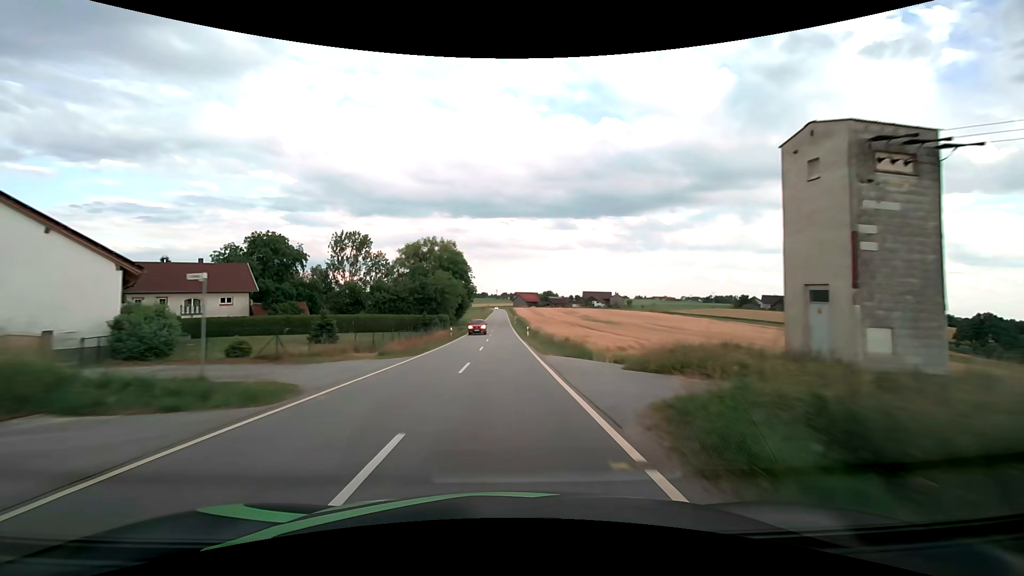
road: tertiary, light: Day
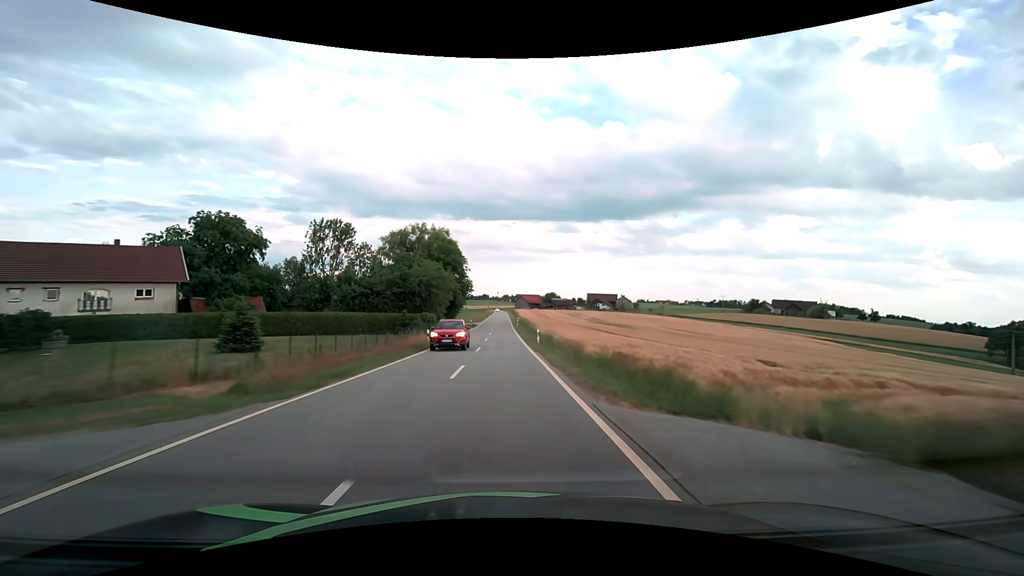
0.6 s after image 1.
(0.0, +14.1) m; 0°
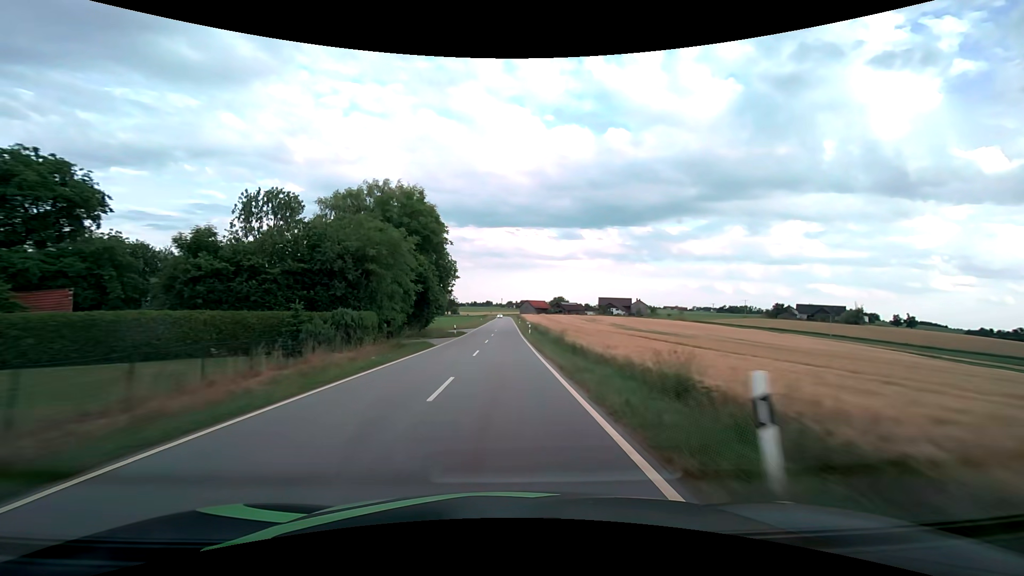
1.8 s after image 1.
(-0.1, +28.2) m; 0°
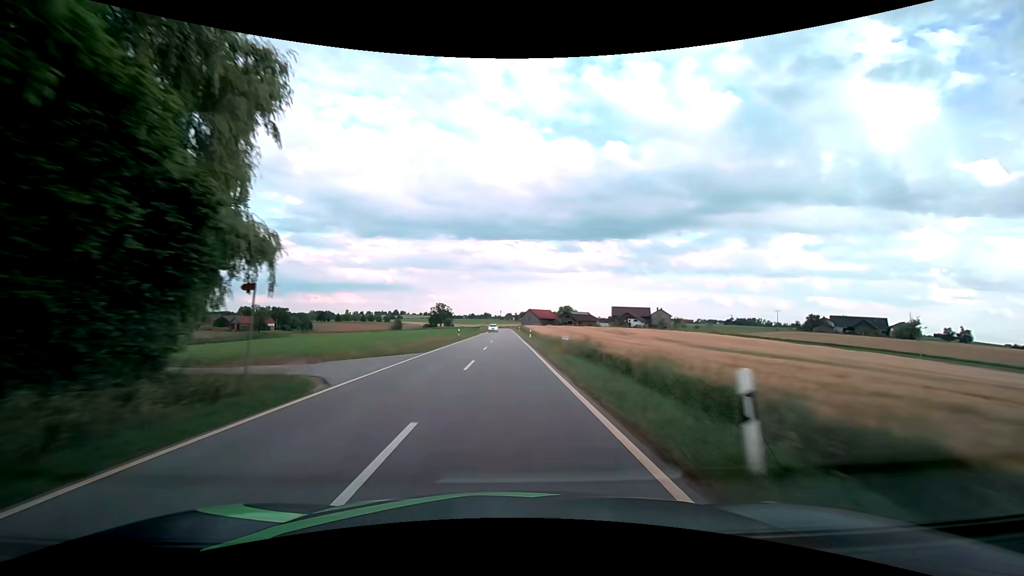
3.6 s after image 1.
(-0.2, +42.2) m; 0°
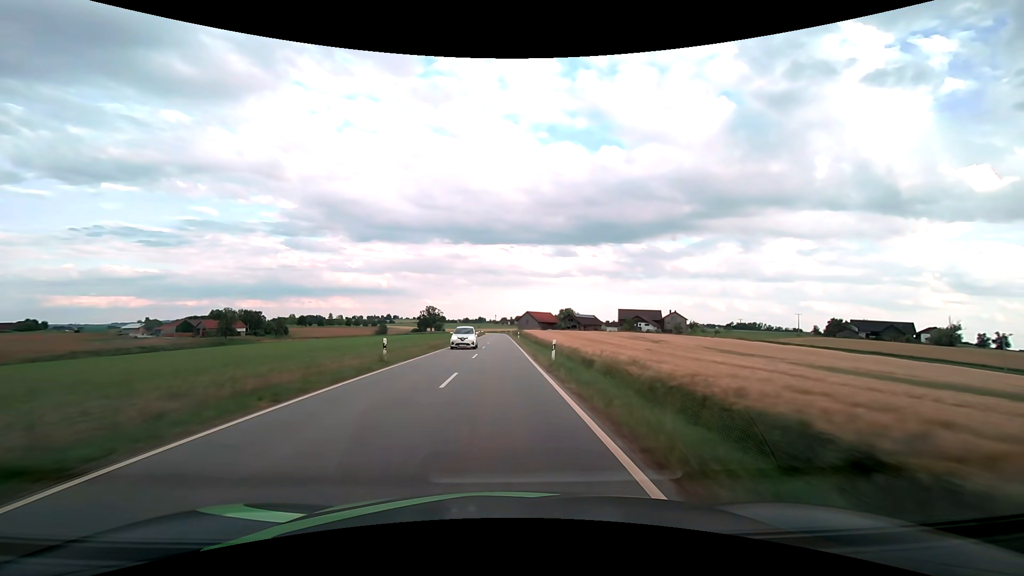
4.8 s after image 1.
(0.0, +28.1) m; 0°
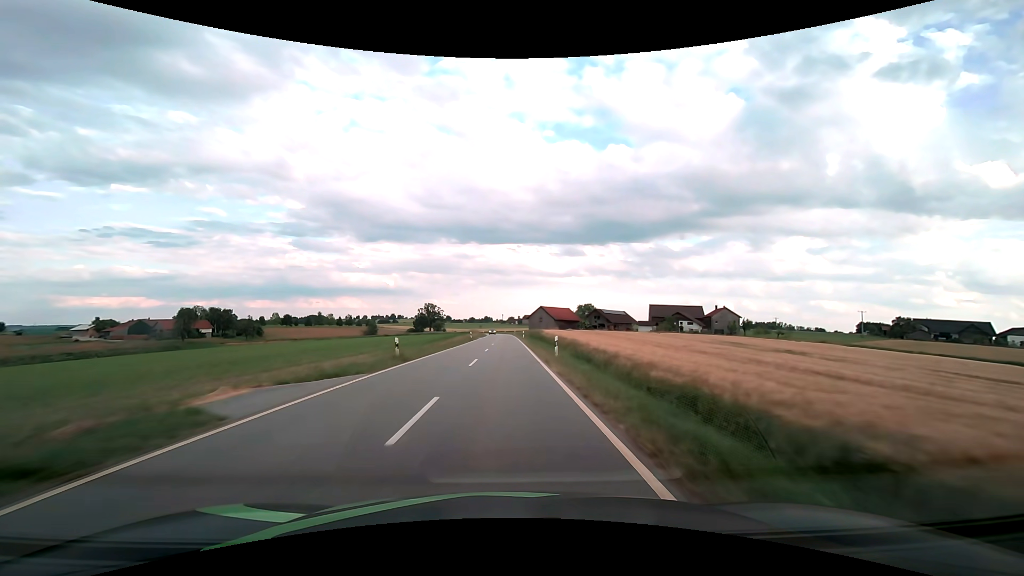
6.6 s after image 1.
(-0.3, +42.2) m; -1°
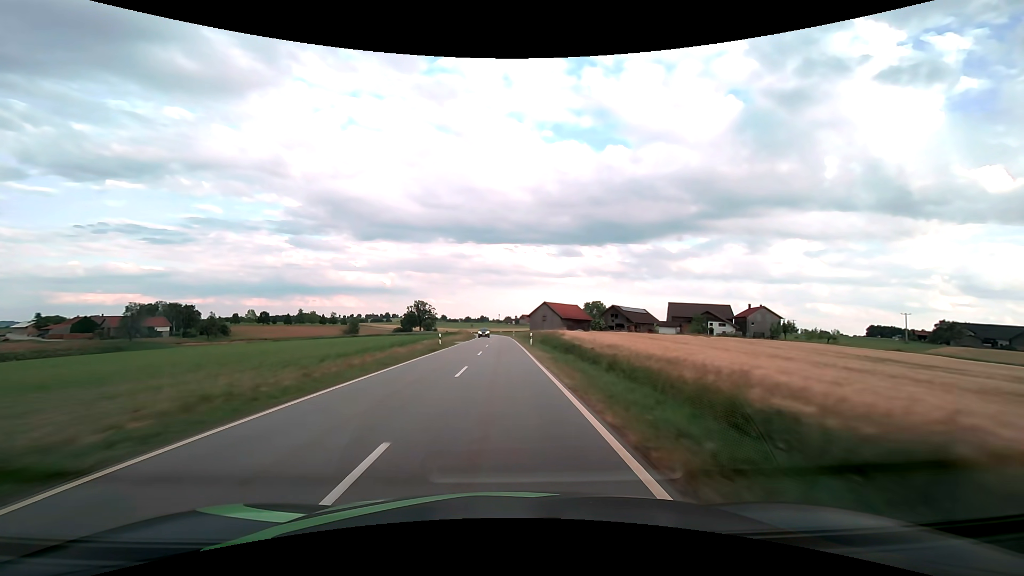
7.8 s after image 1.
(+0.1, +28.2) m; 0°
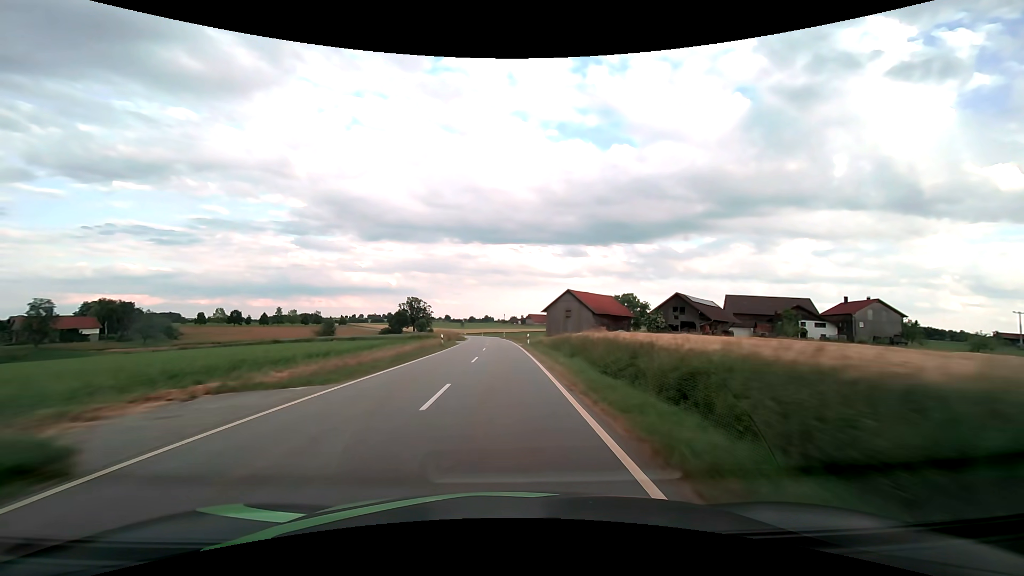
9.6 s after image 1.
(-0.1, +42.4) m; -1°
